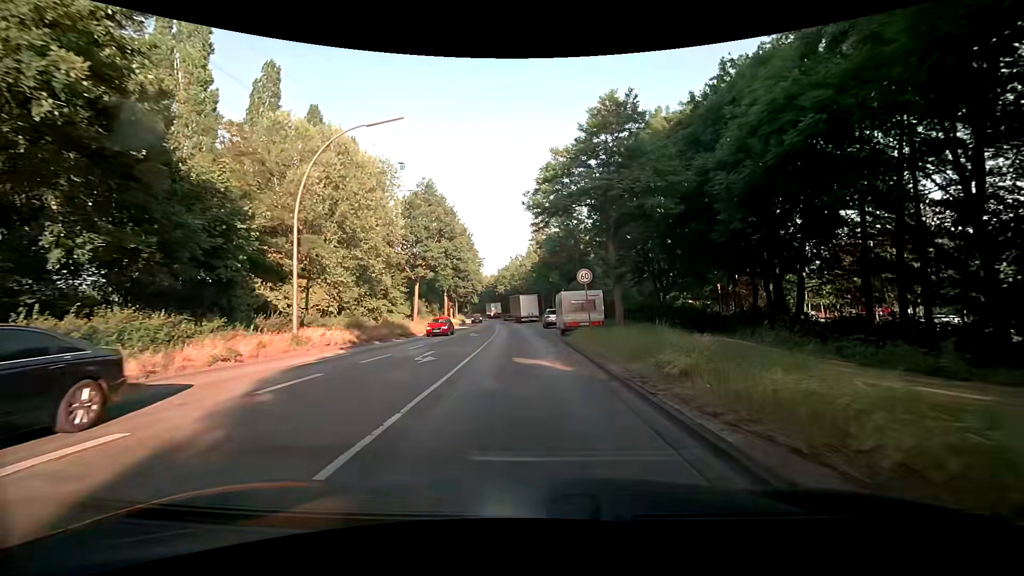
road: secondary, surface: asphalt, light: Day
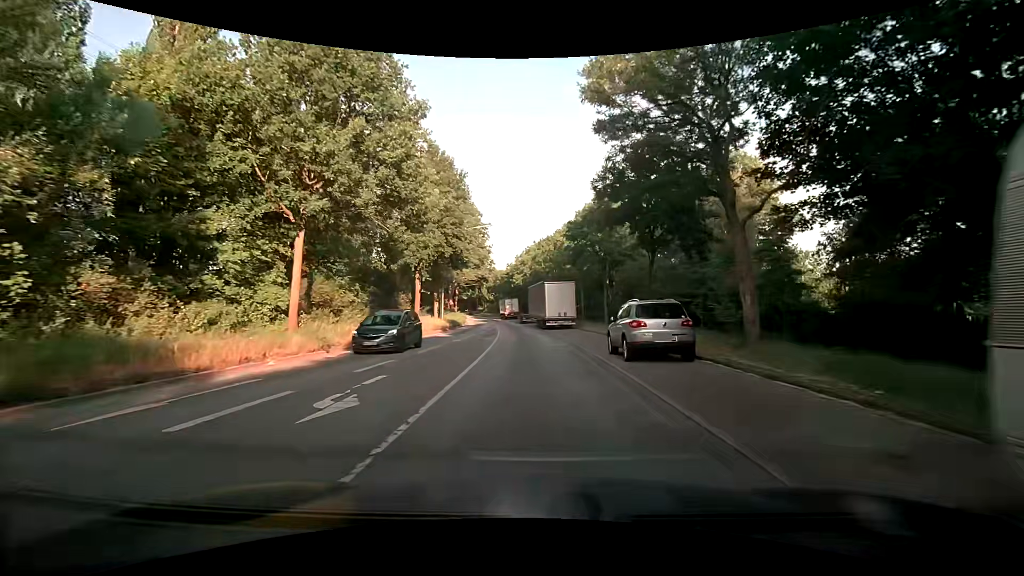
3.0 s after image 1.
(-0.6, +28.9) m; -1°
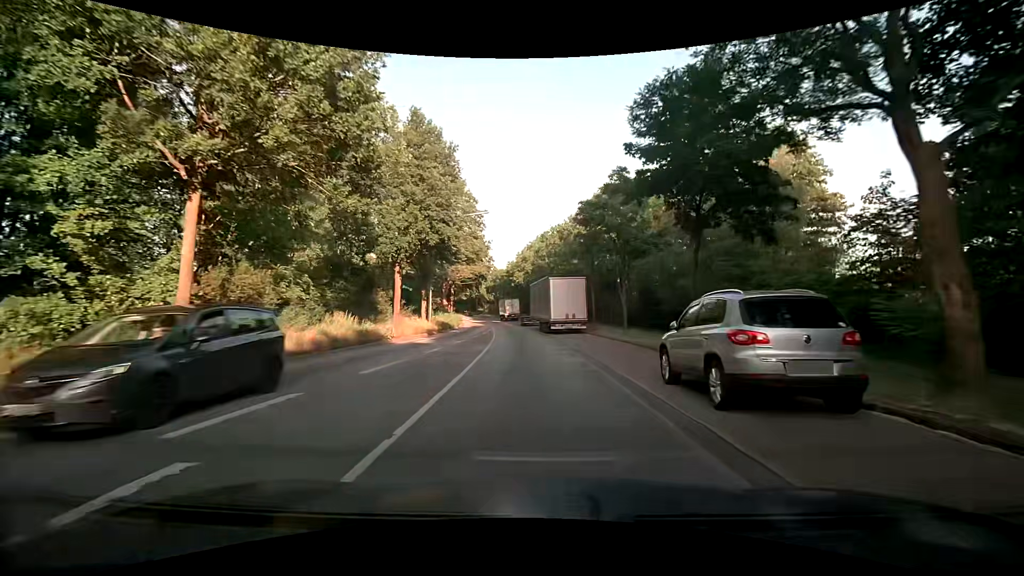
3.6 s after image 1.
(-0.1, +6.6) m; -1°
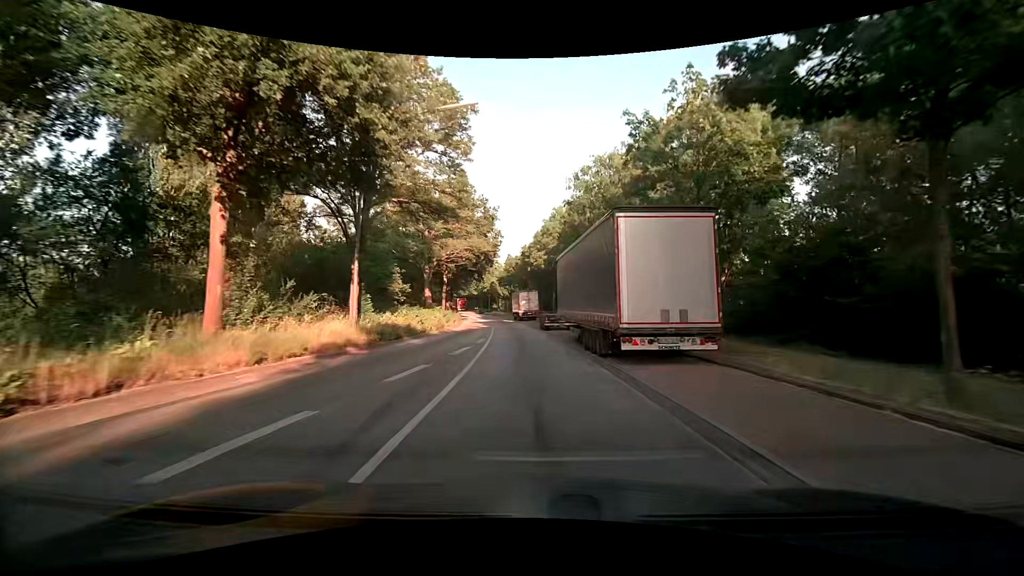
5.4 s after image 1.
(-0.4, +21.1) m; -2°
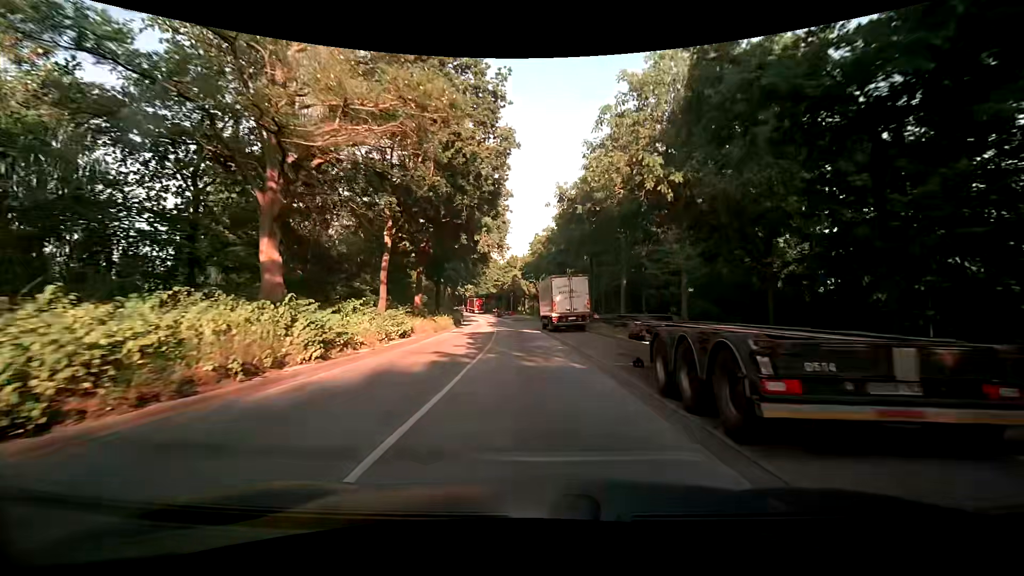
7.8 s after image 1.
(-1.0, +29.9) m; -4°
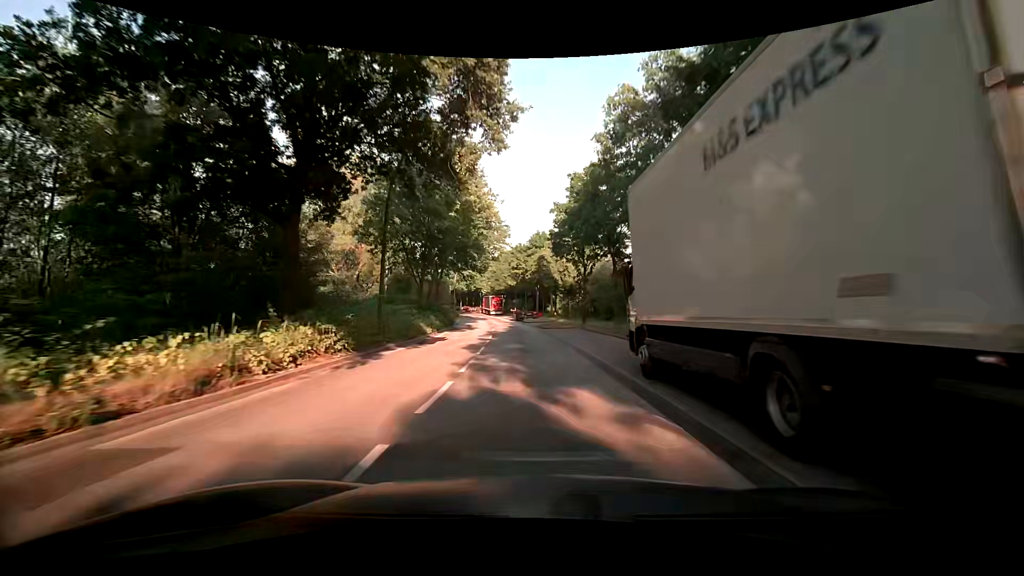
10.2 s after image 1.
(-0.4, +30.6) m; -3°
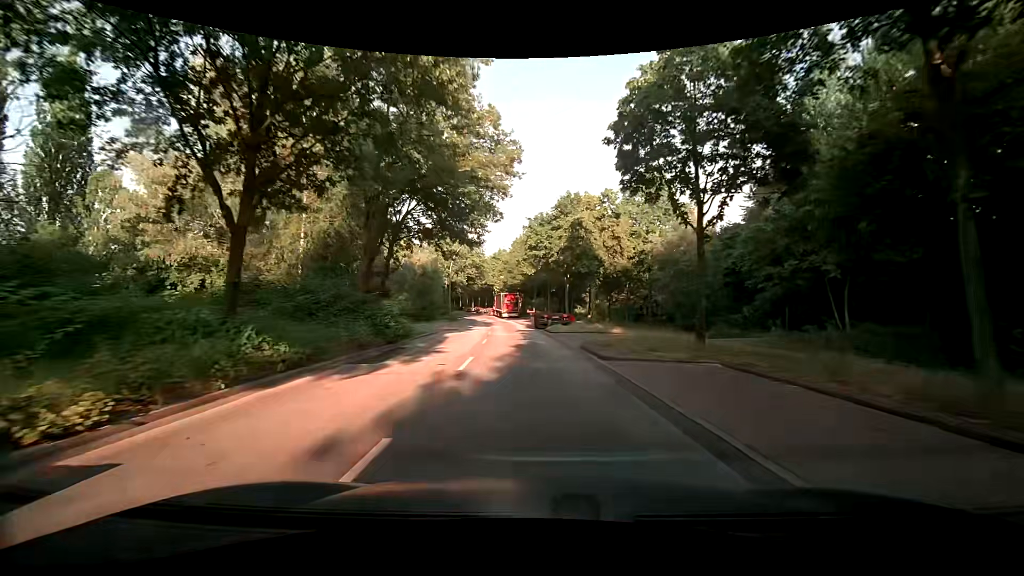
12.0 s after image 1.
(-0.6, +23.2) m; -3°
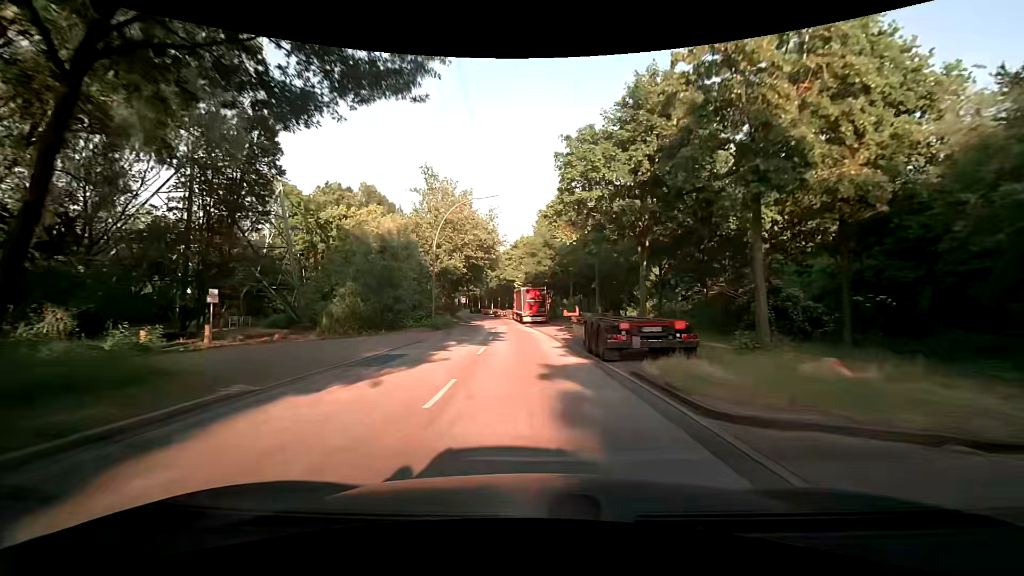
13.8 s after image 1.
(-0.6, +23.3) m; -4°
(0, +10) (0, +20) (0, +30) (-1, +40) (-2, +50) (-2, +60) (-4, +70) (-5, +80) (-6, +90) (-8, +100) m
